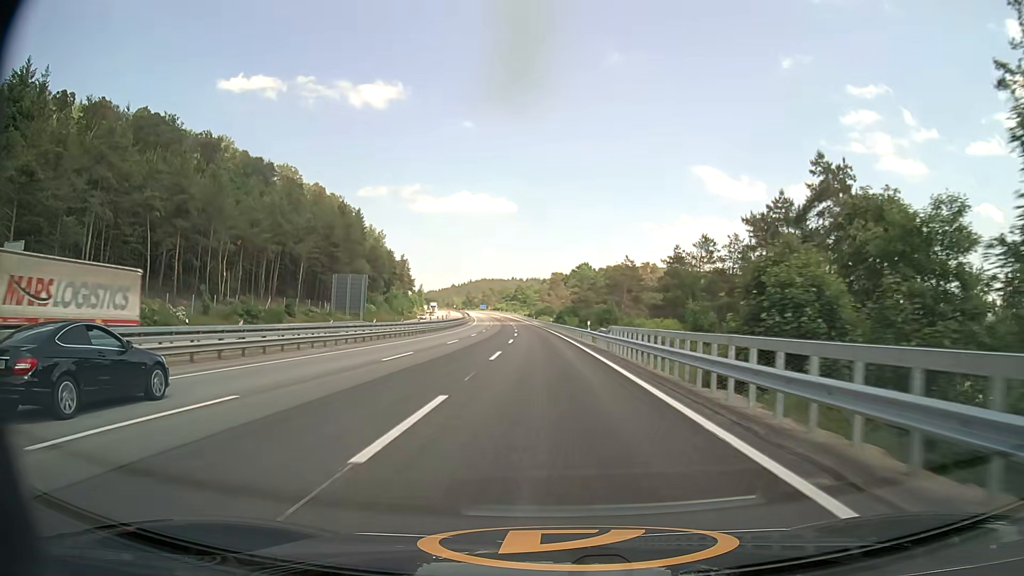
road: motorway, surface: asphalt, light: Day
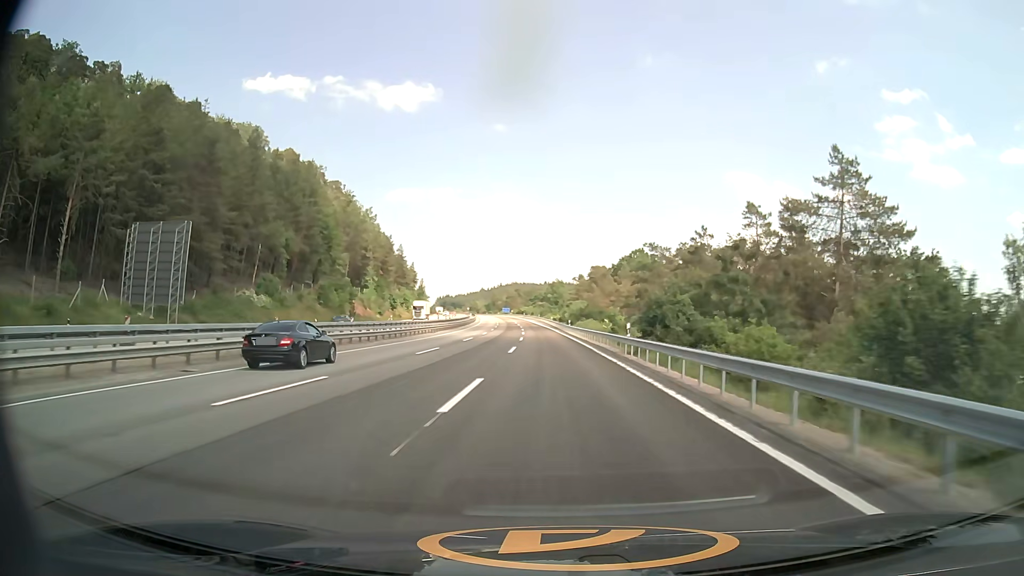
(-1.9, +67.3) m; -3°
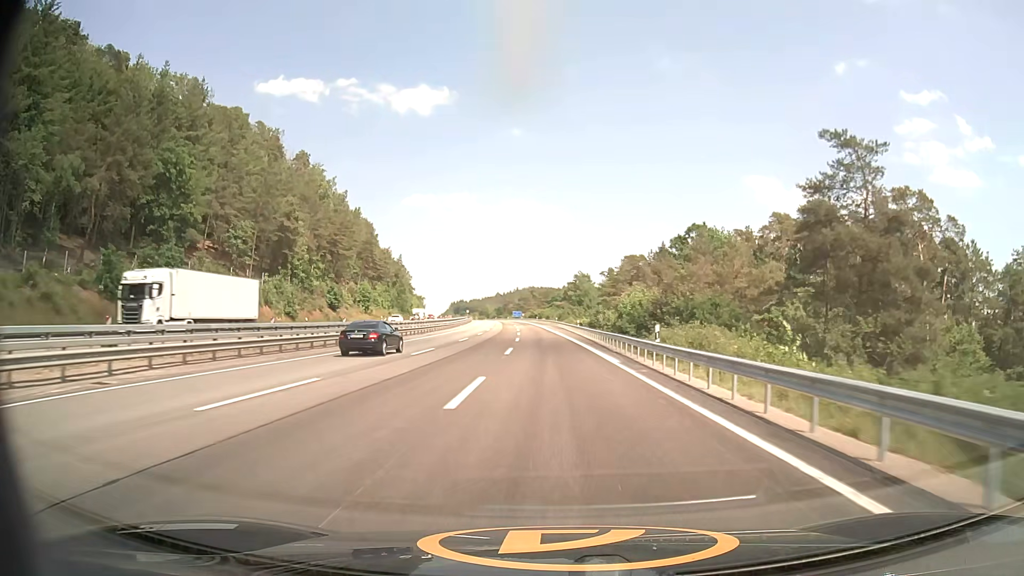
(-0.9, +54.6) m; -2°
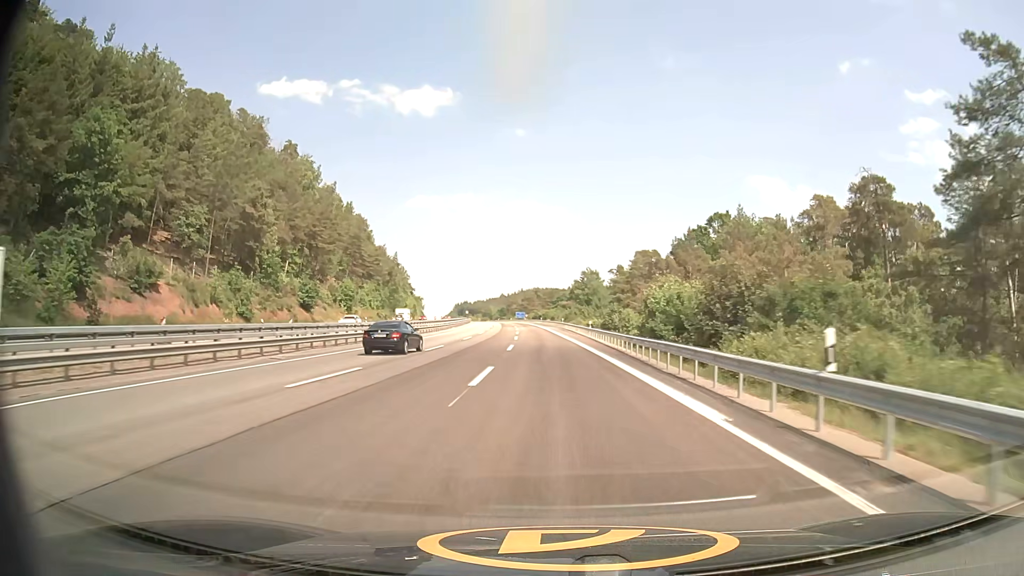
(0.0, +13.9) m; 0°
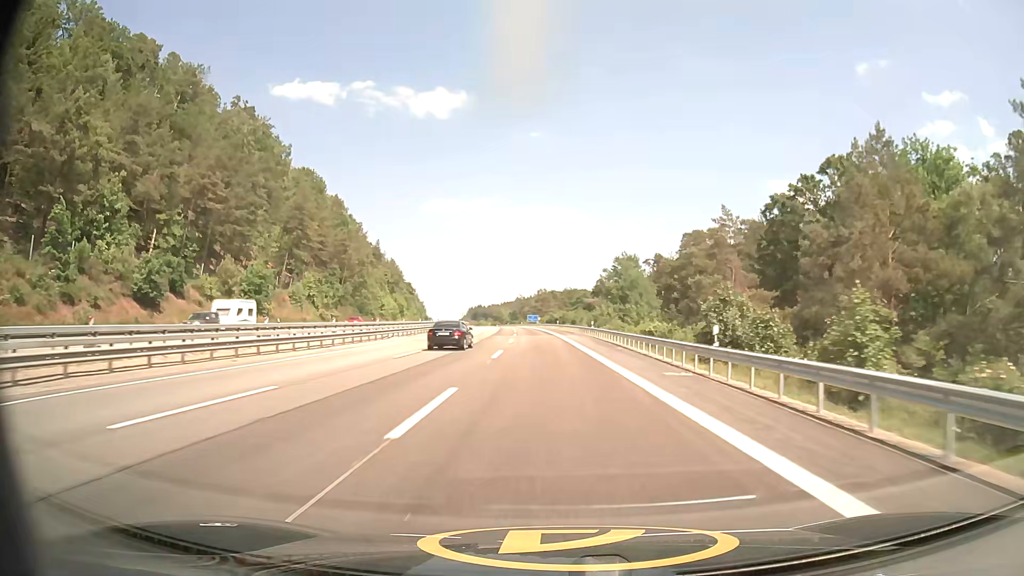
(-0.6, +42.1) m; -2°
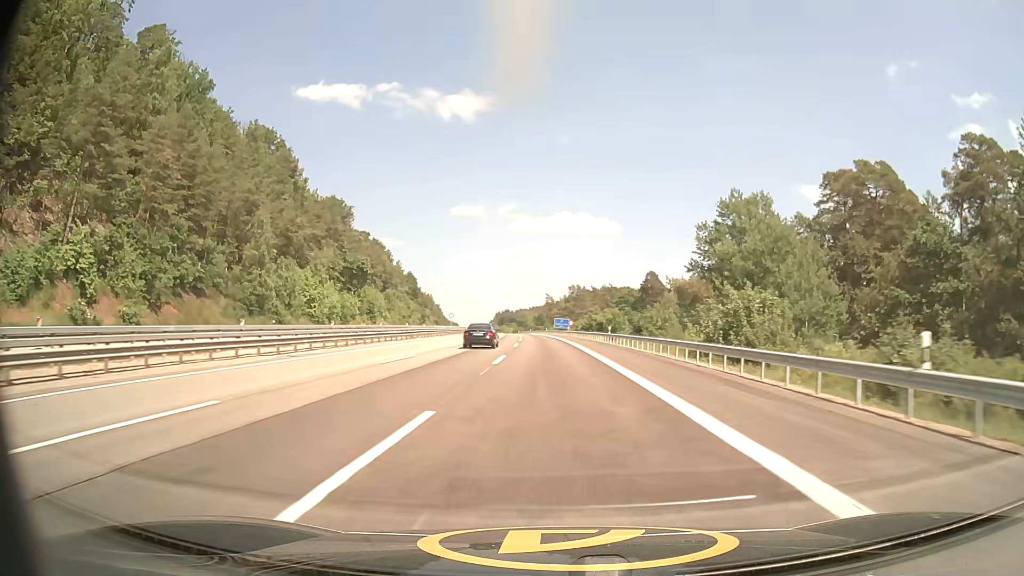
(-1.2, +56.8) m; -3°
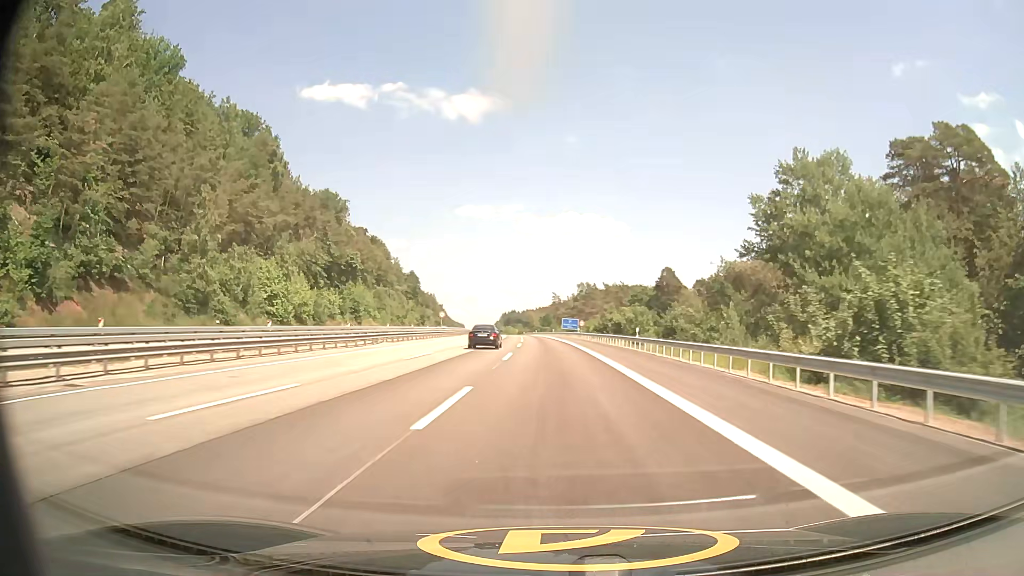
(0.0, +14.3) m; 0°
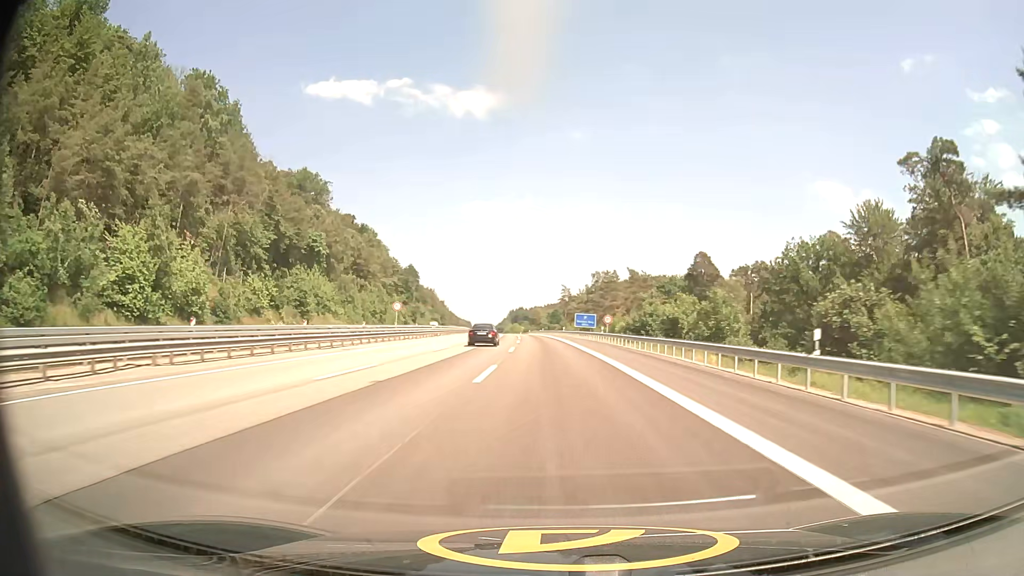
(-0.2, +28.7) m; -1°
(0, +10) (0, +20) (0, +30) (0, +40) (-1, +50) (-1, +60) (-1, +70) (-2, +80) (-2, +90) (-3, +100) m
